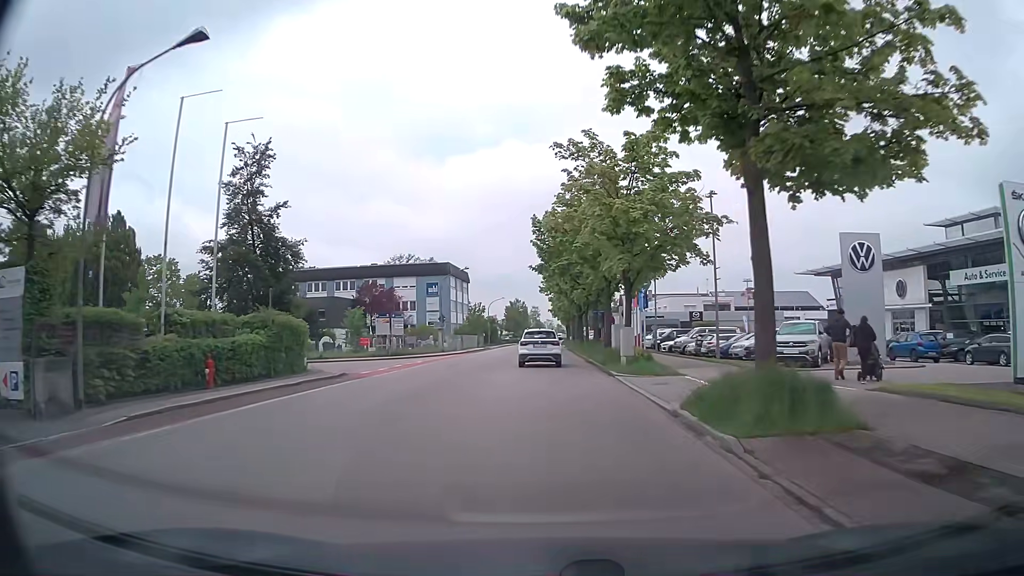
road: tertiary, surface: asphalt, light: Day
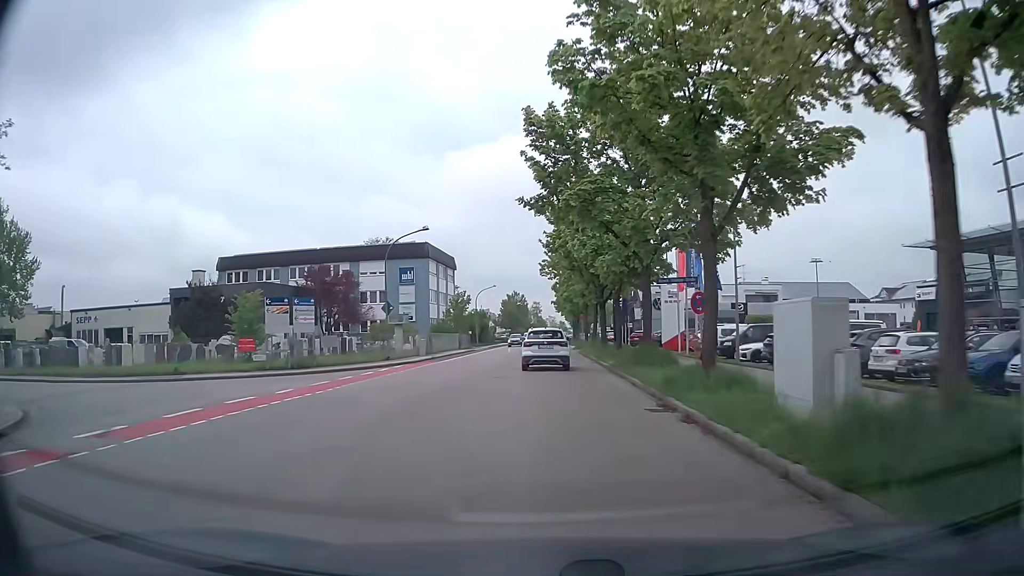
(0.0, +21.2) m; 0°
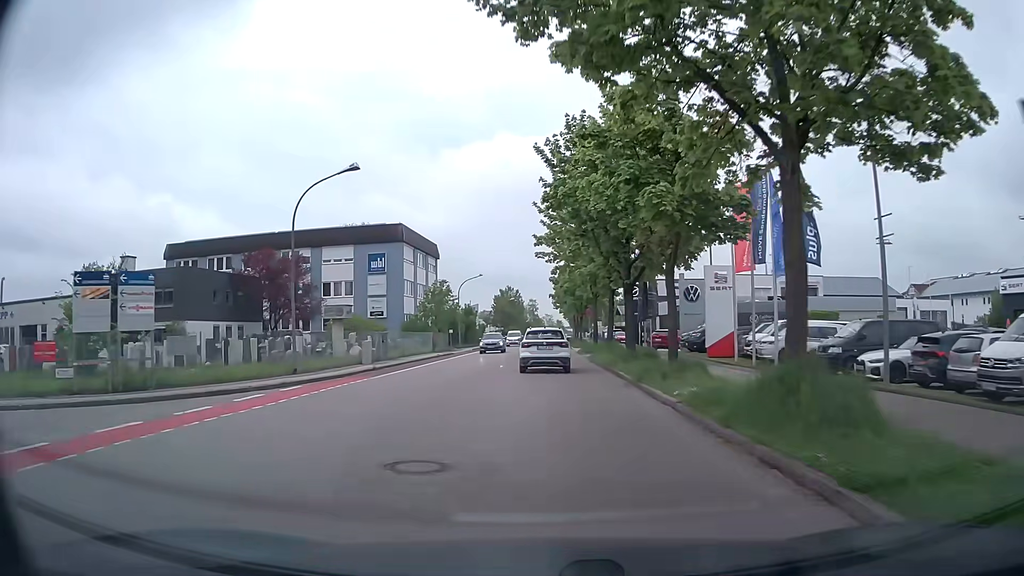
(0.0, +13.9) m; 0°
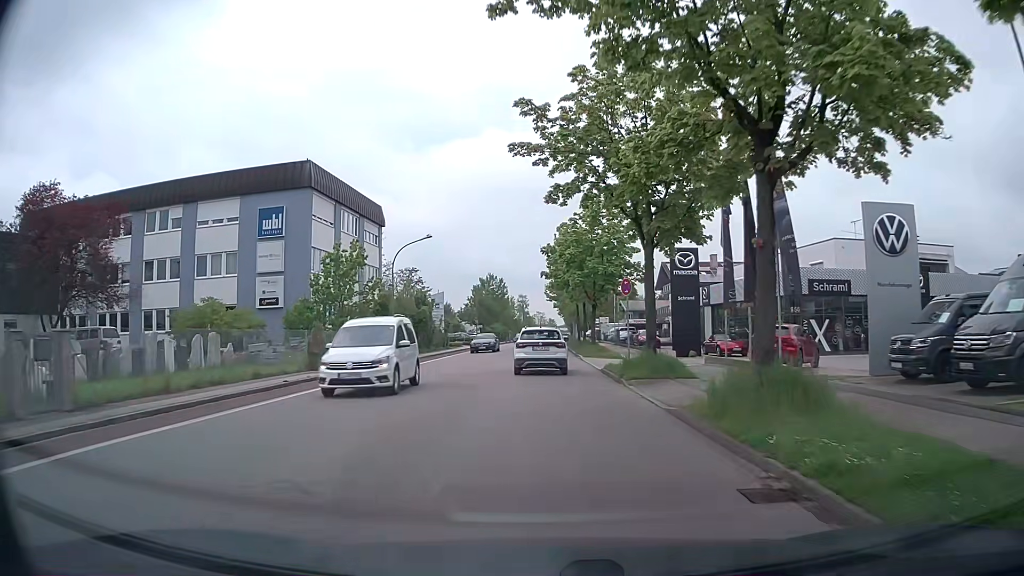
(+0.1, +26.8) m; +1°
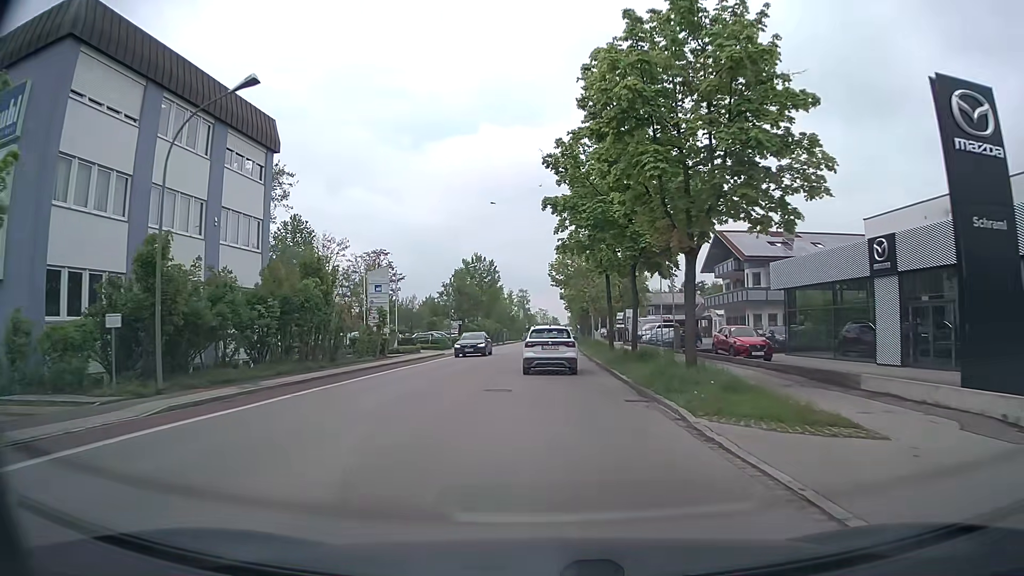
(-0.1, +26.9) m; 0°
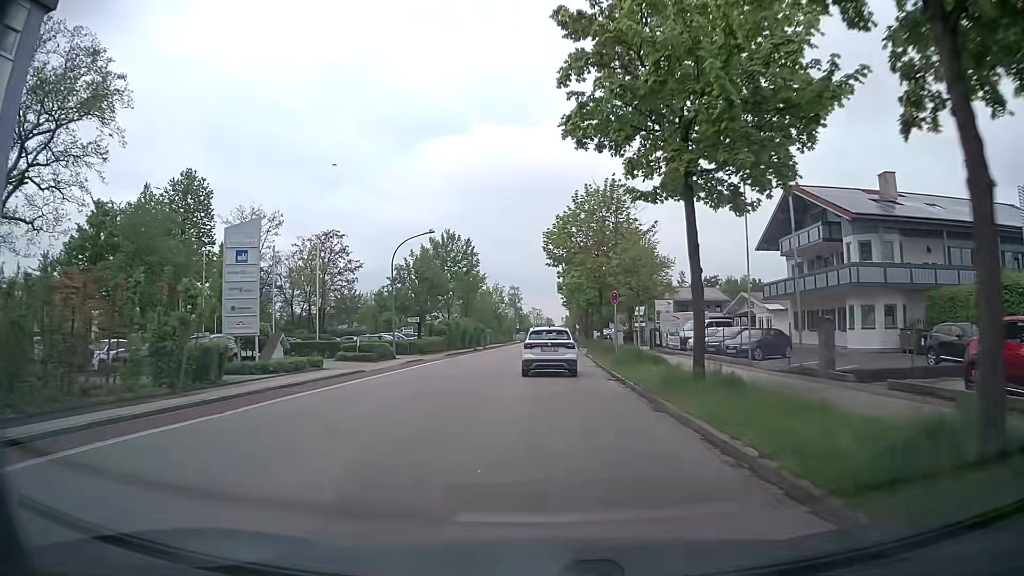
(+0.1, +20.5) m; 0°
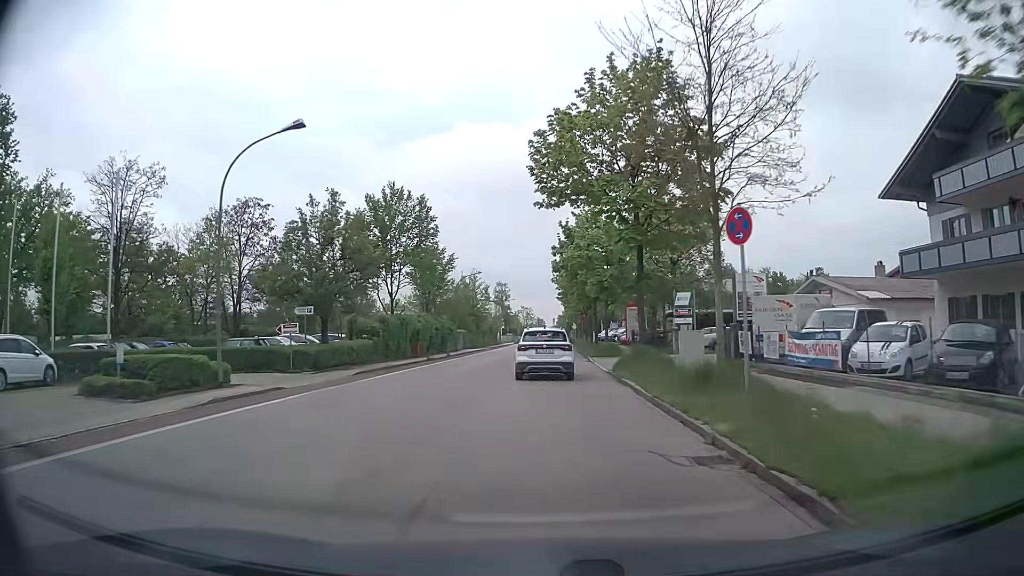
(+0.2, +21.0) m; +1°
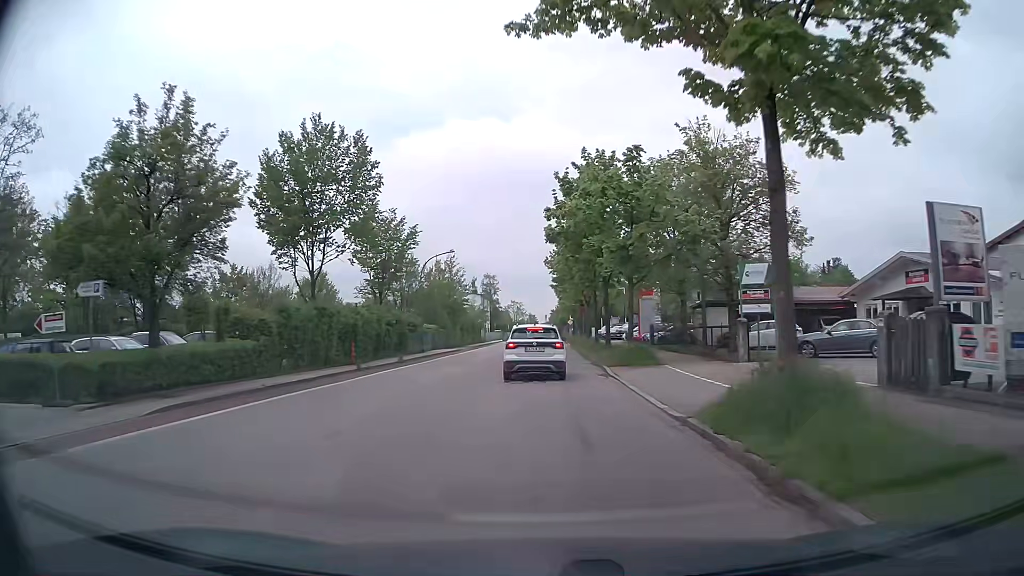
(+0.1, +14.0) m; +1°
(0, +10) (0, +20) (0, +30) (0, +40) (-1, +50) (-1, +60) (-1, +70) (-1, +80) (-1, +90) (-1, +100) m
